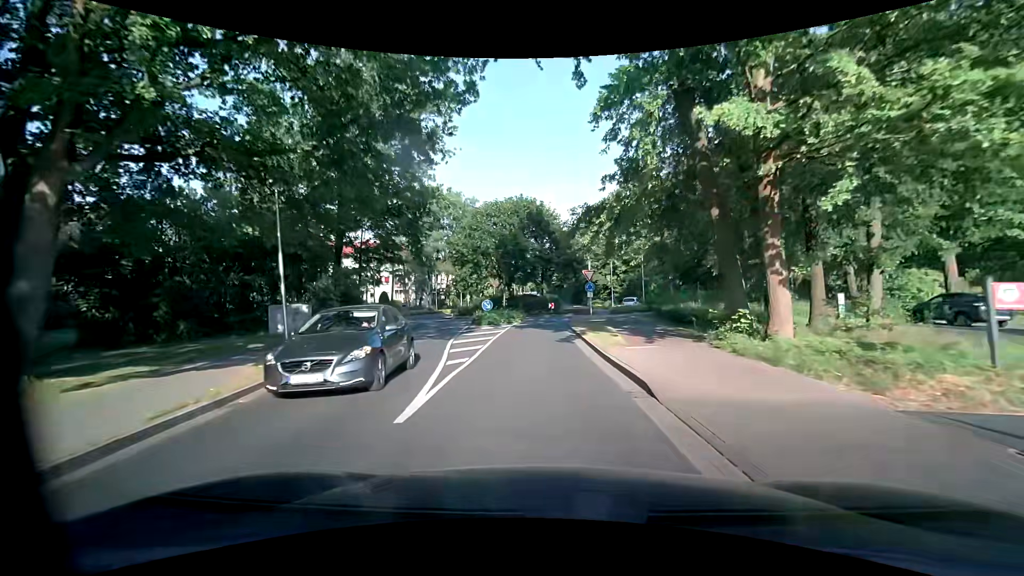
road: unclassified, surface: asphalt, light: Day
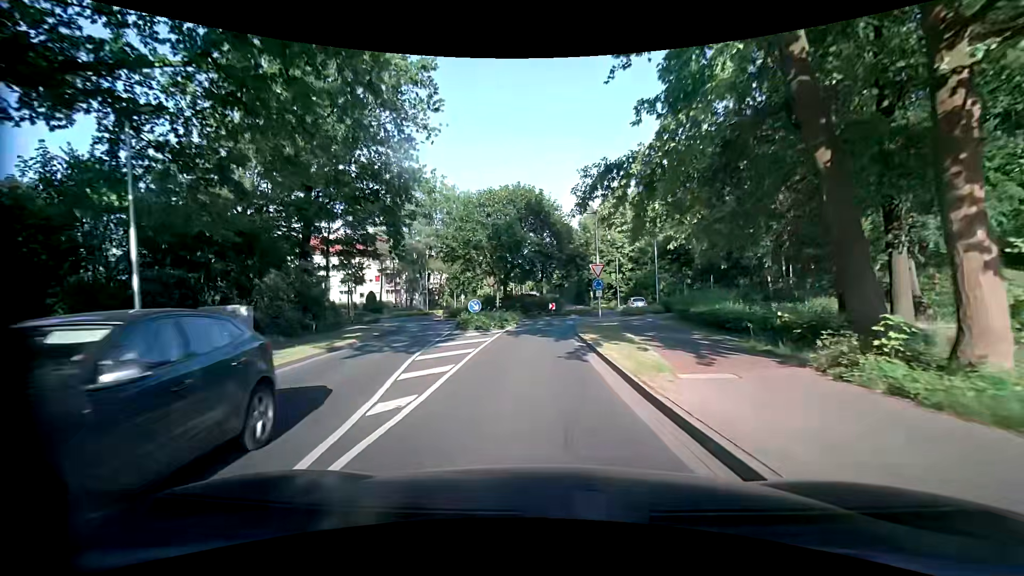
(0.0, +5.1) m; 0°
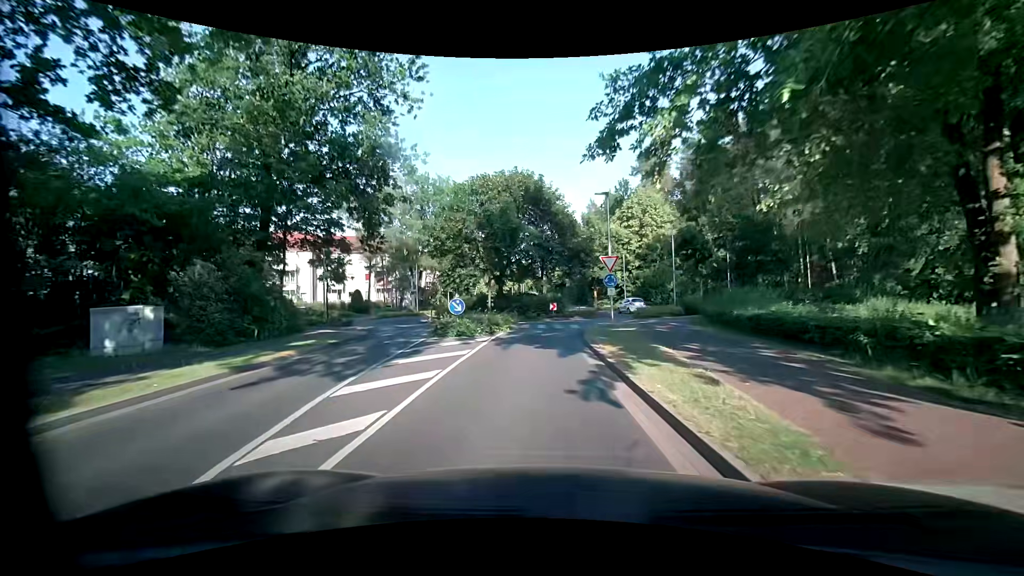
(0.0, +4.8) m; 0°
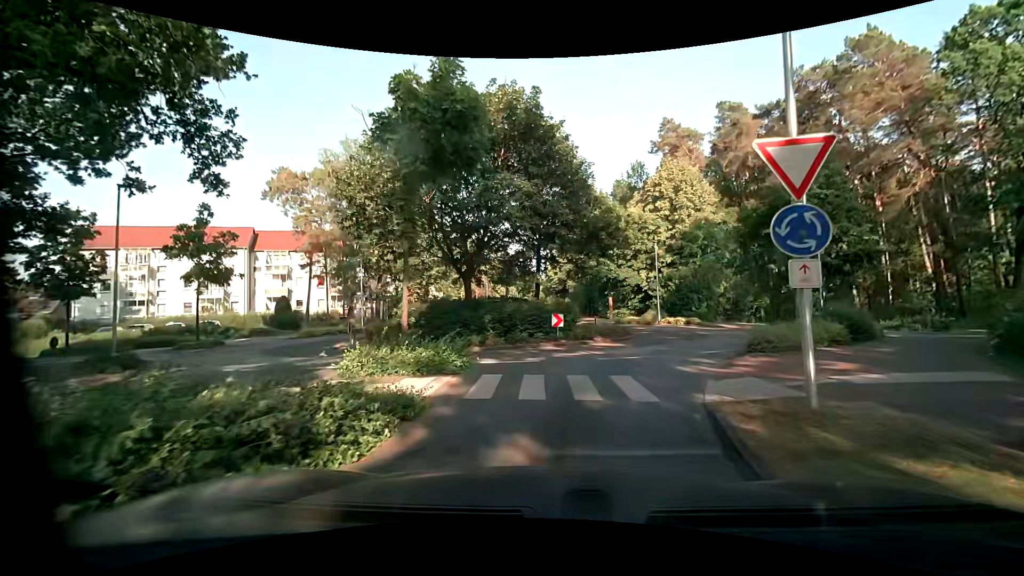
(+0.2, +16.1) m; +2°
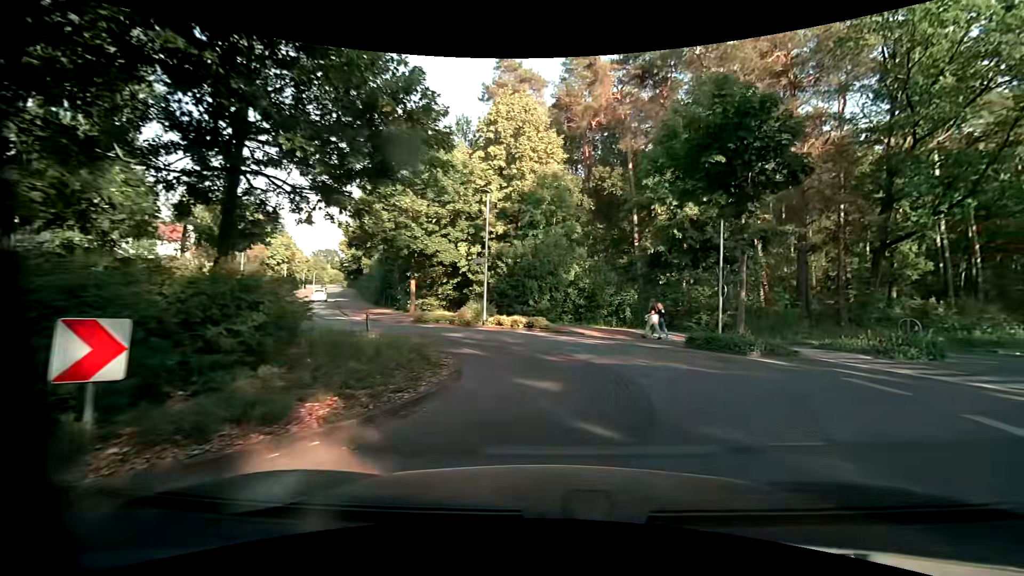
(+1.5, +15.7) m; +19°
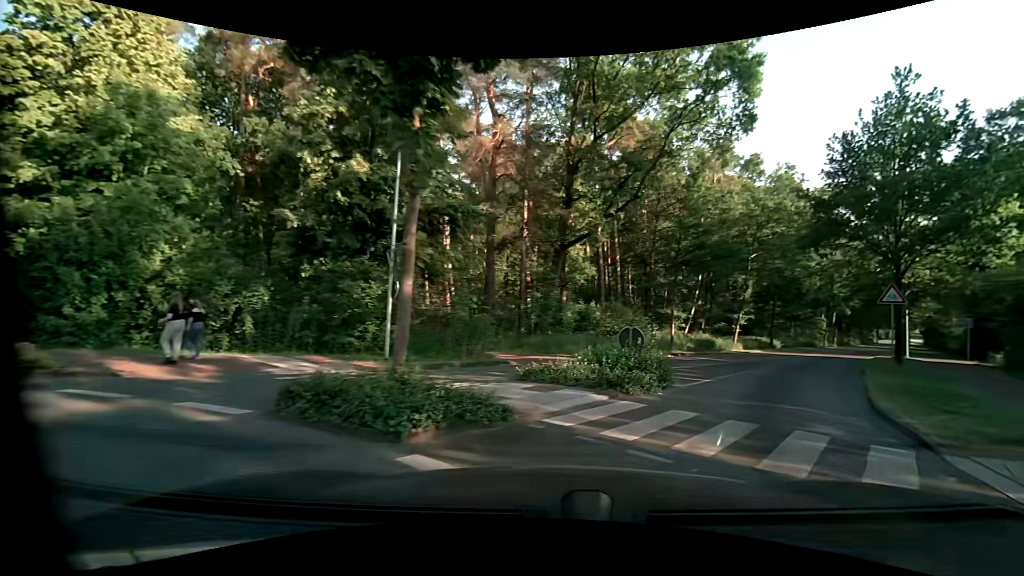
(+2.6, +8.7) m; +34°
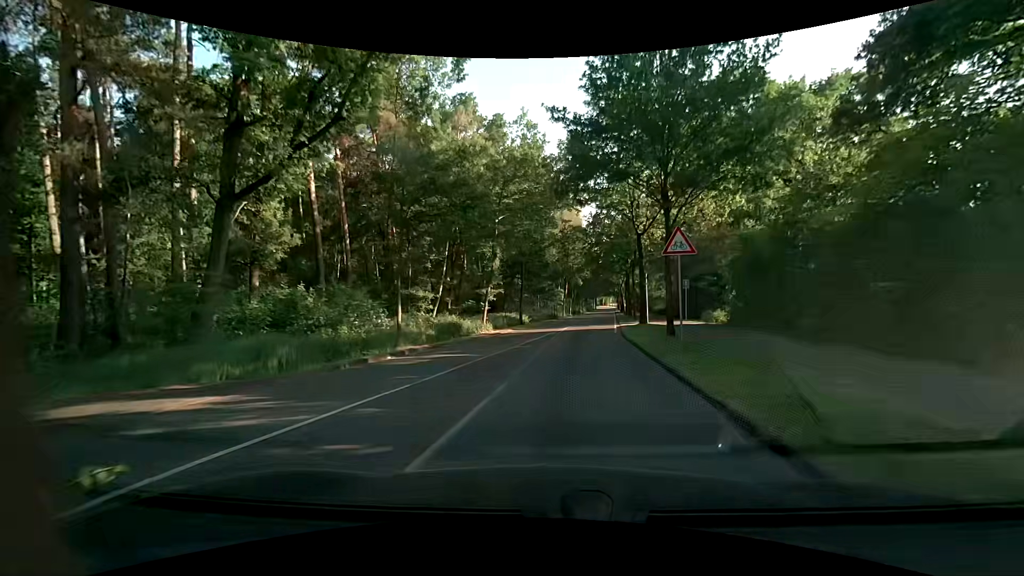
(+2.7, +9.2) m; +28°
